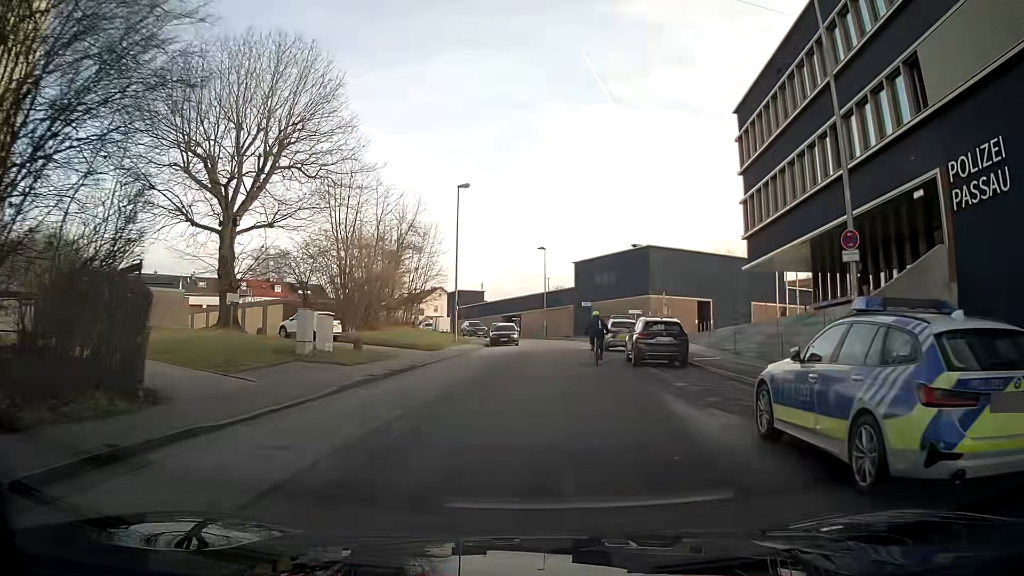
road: residential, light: Day
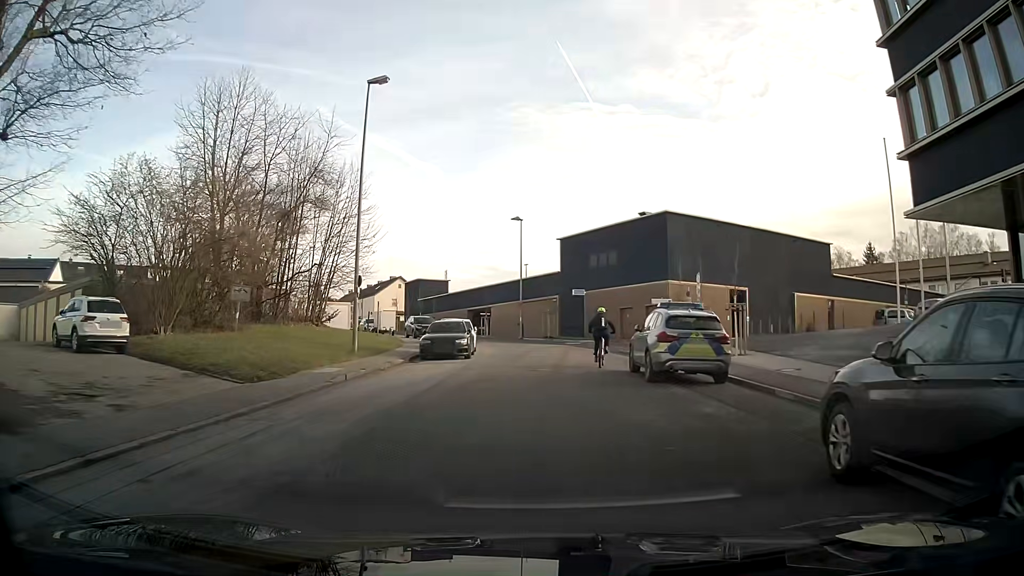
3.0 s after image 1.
(+0.2, +19.2) m; +1°
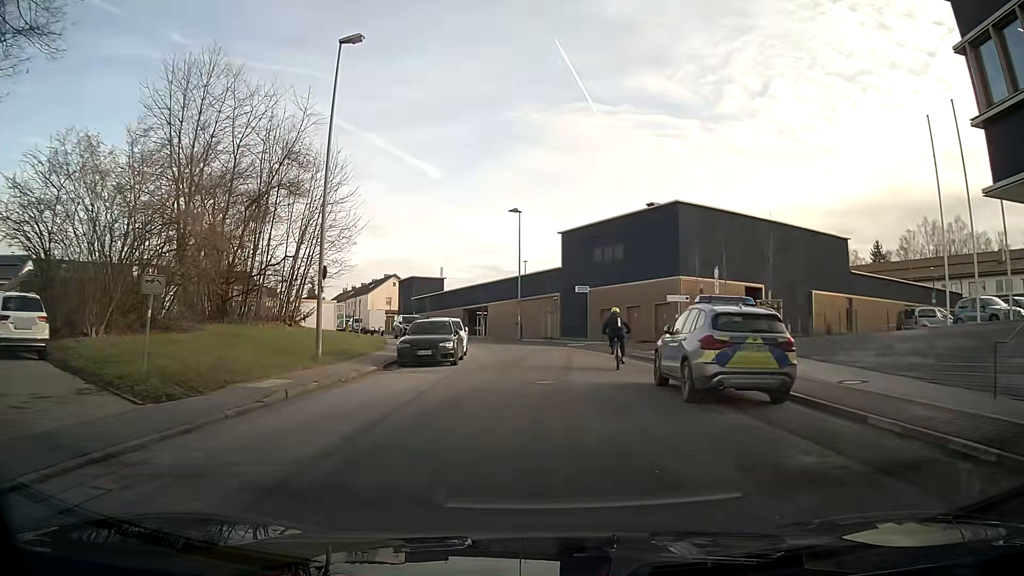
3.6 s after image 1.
(0.0, +4.0) m; 0°
(0, +10) (+1, +20) (+1, +30) (0, +40) (-4, +49) (-9, +58) (-13, +67) (-18, +75) (-24, +84) (-29, +93) m
